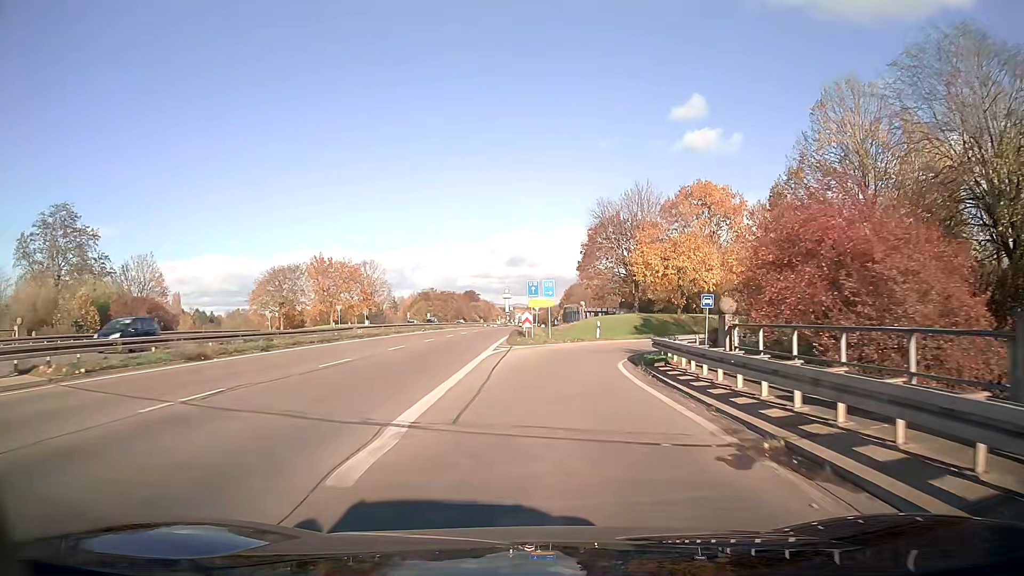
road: trunk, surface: asphalt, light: Day
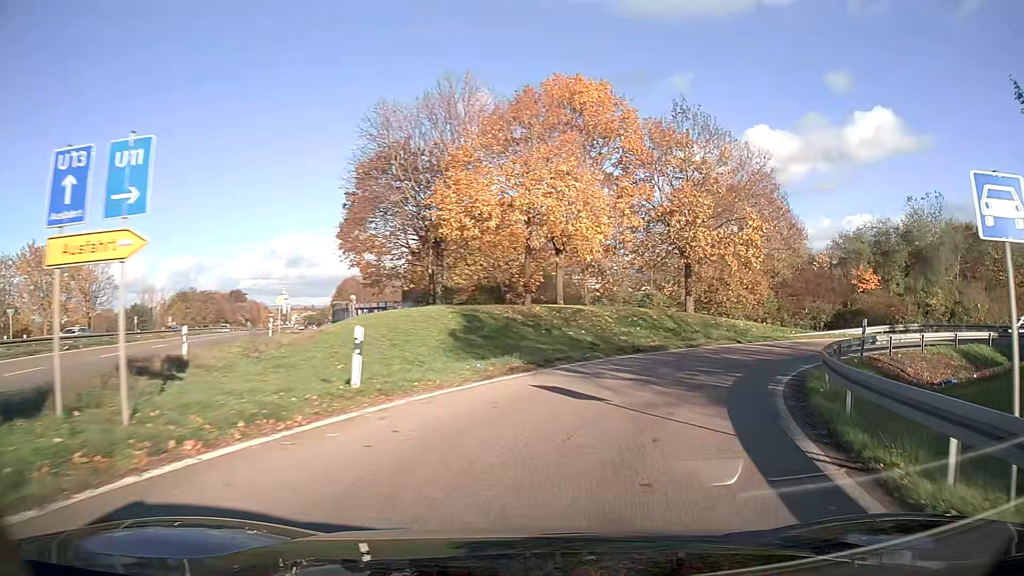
(+3.9, +27.1) m; +24°
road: trunk_link
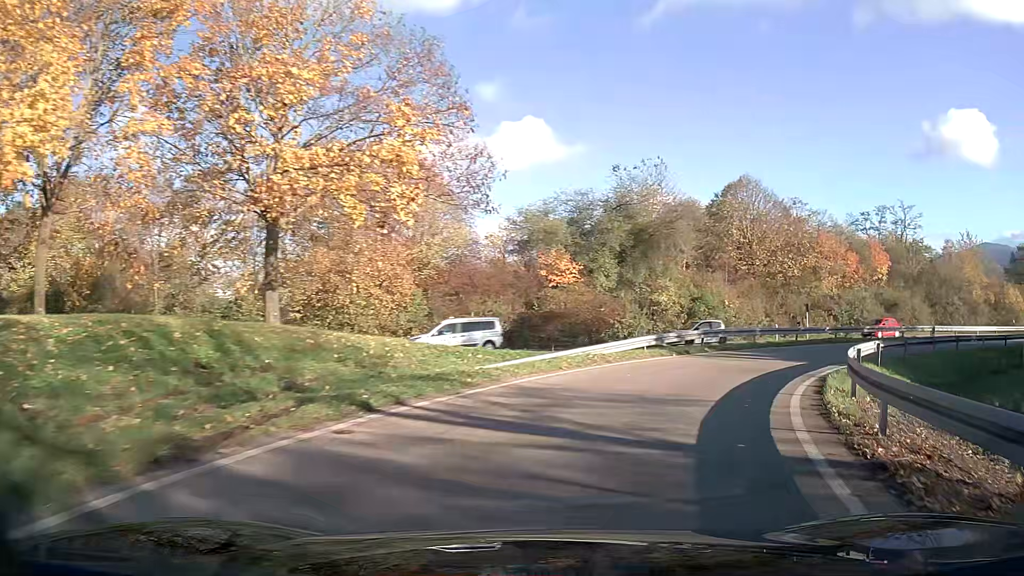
(+4.9, +17.7) m; +31°
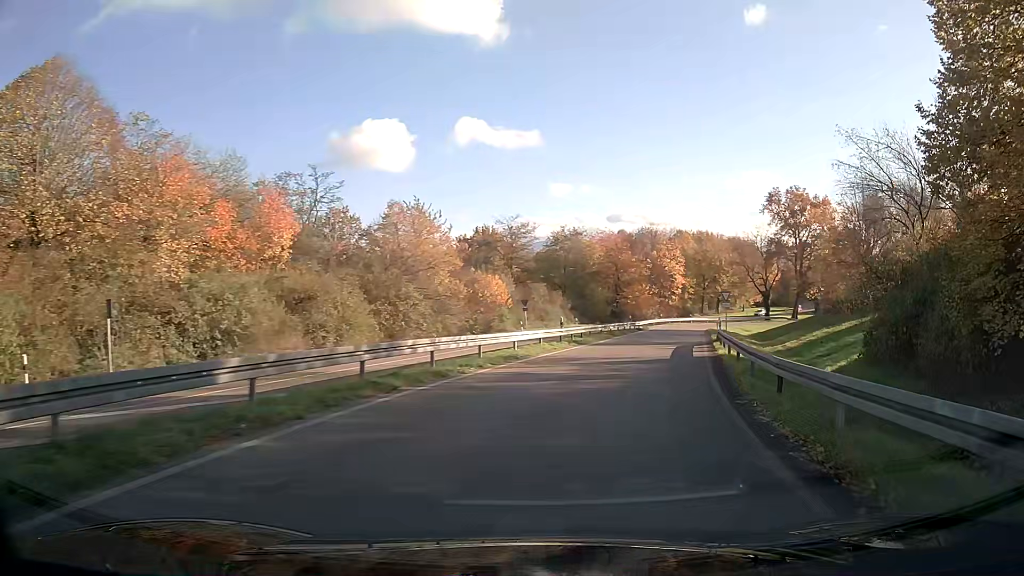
(+13.1, +26.1) m; +50°
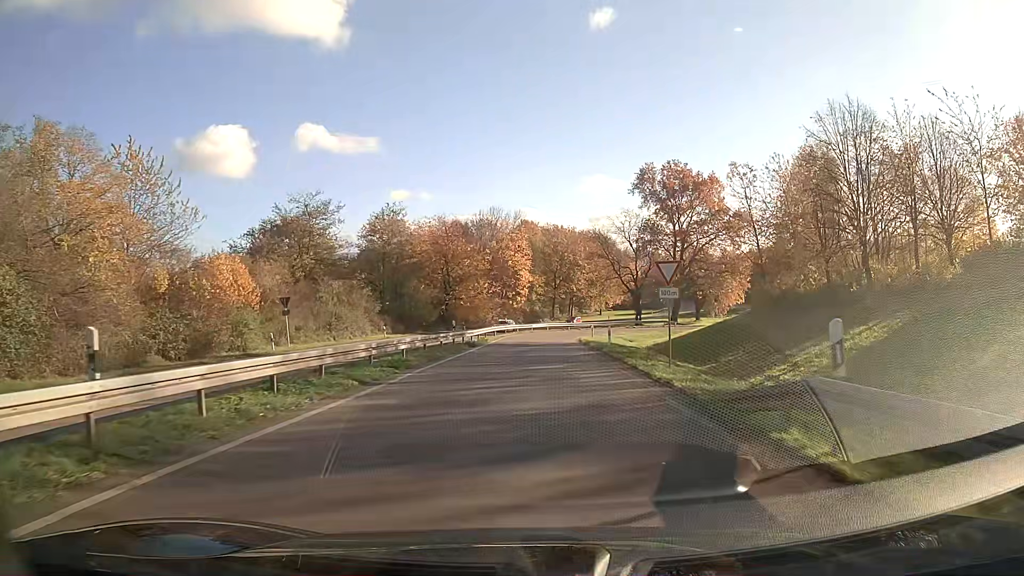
(+2.9, +25.6) m; +10°
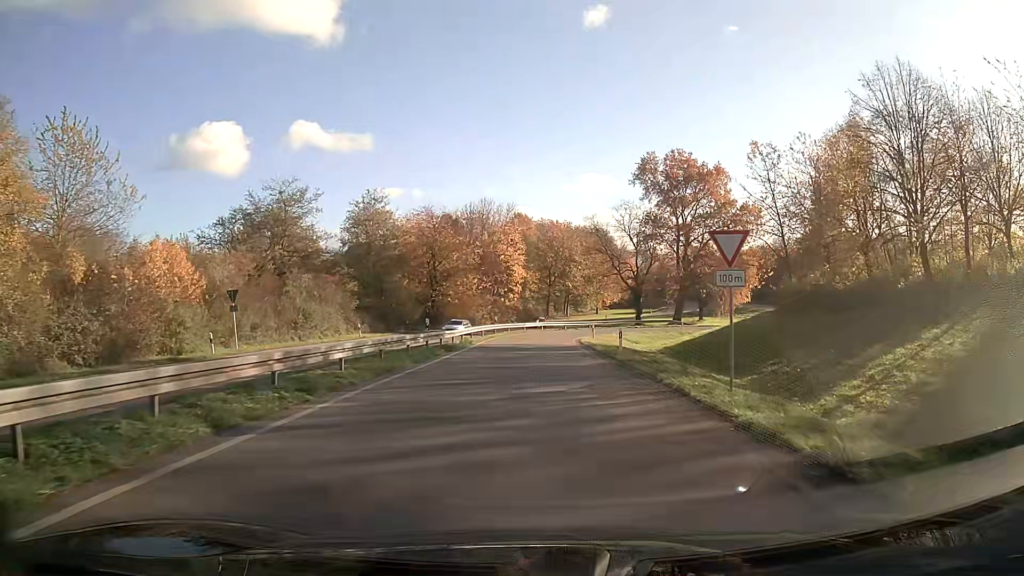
(0.0, +6.6) m; +1°
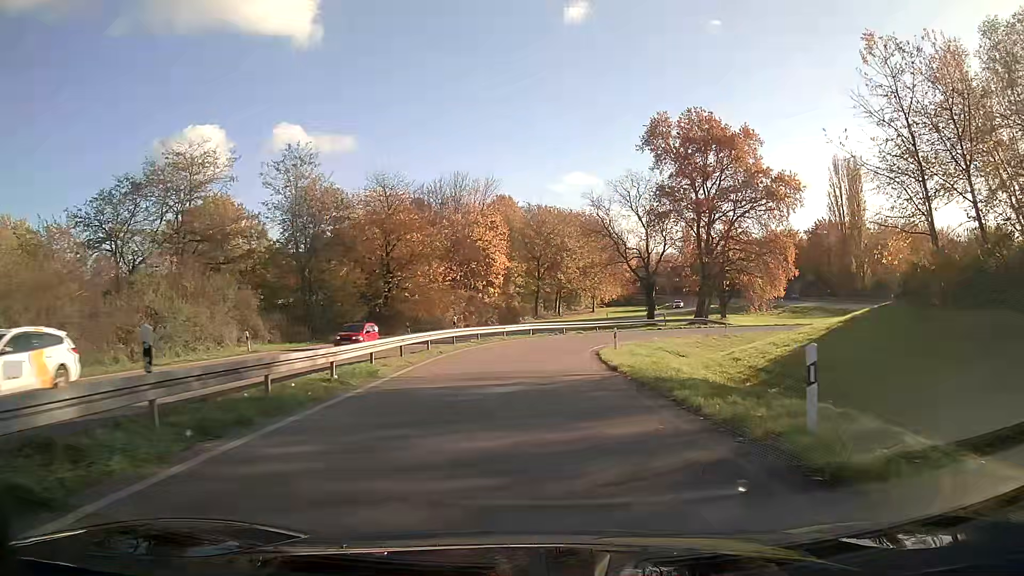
(+0.2, +19.7) m; +1°
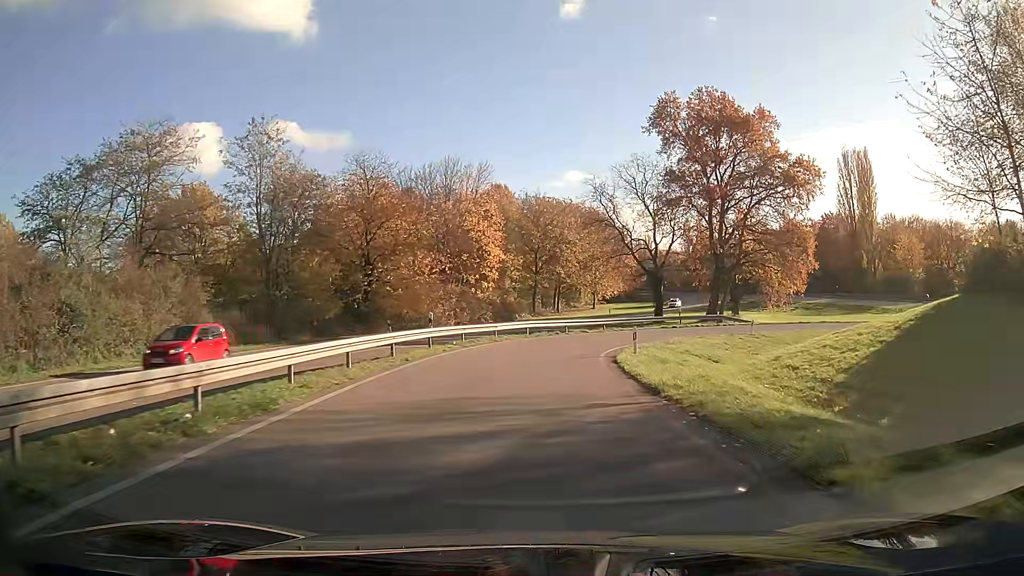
(0.0, +6.6) m; +1°
